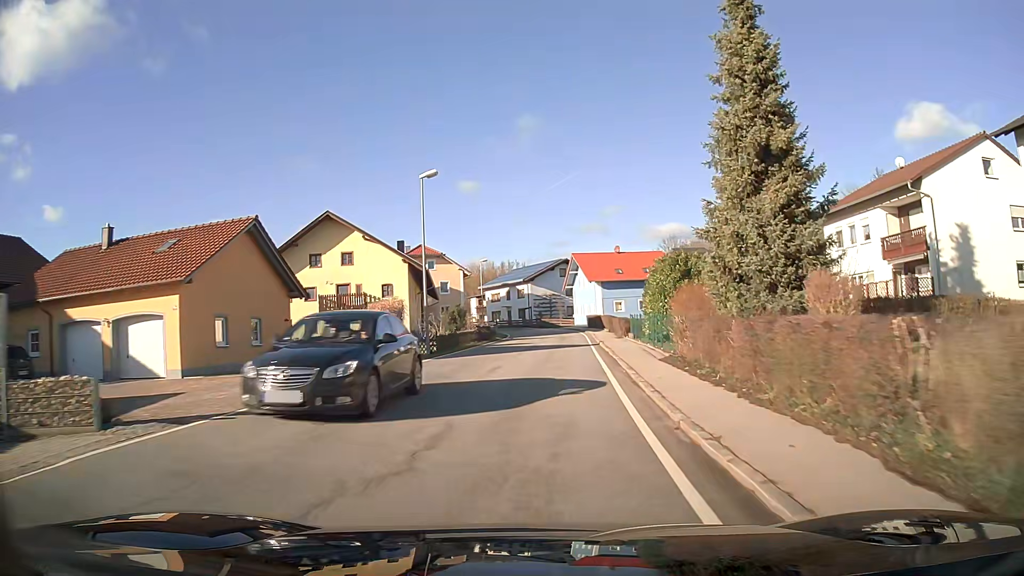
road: secondary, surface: asphalt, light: Day
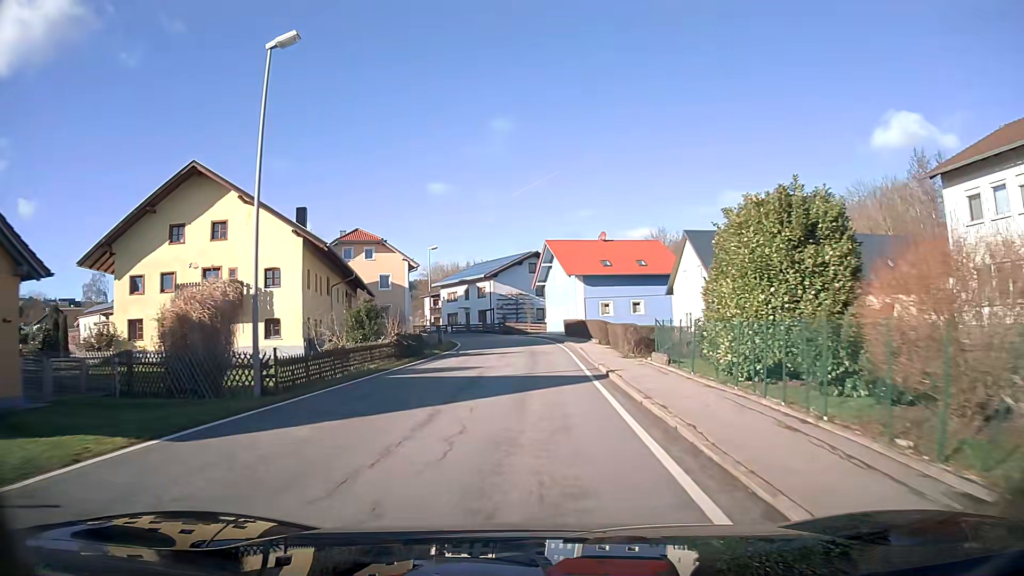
(+0.3, +15.9) m; +2°
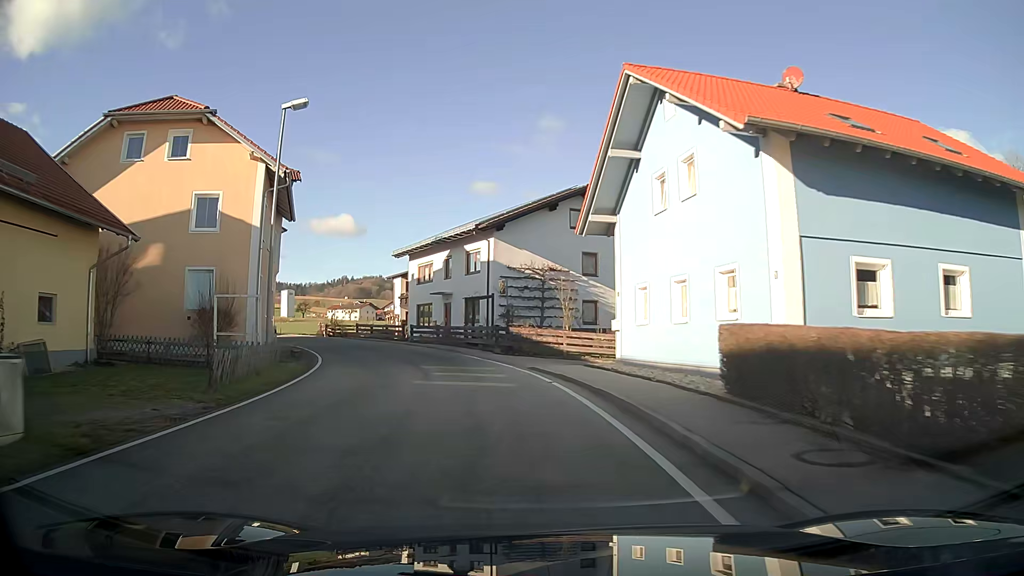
(-0.4, +39.8) m; -5°
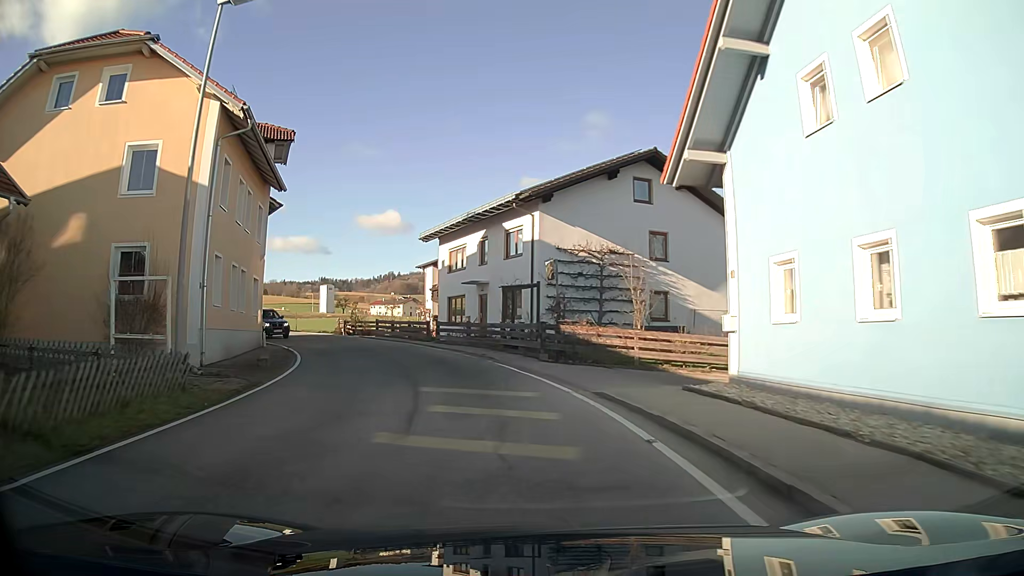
(-0.3, +7.8) m; -4°
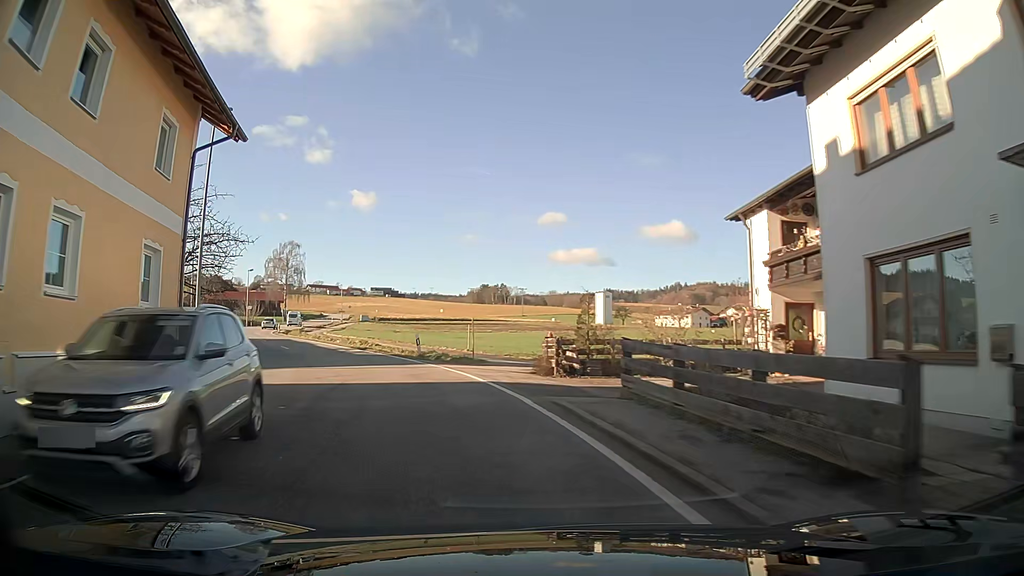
(-5.5, +27.8) m; -25°
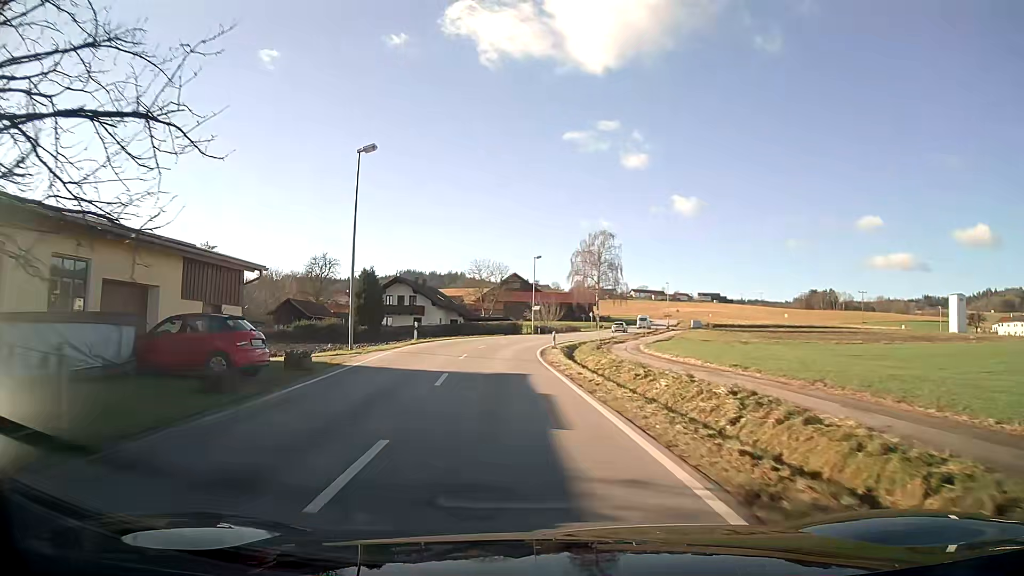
(-7.0, +27.2) m; -25°
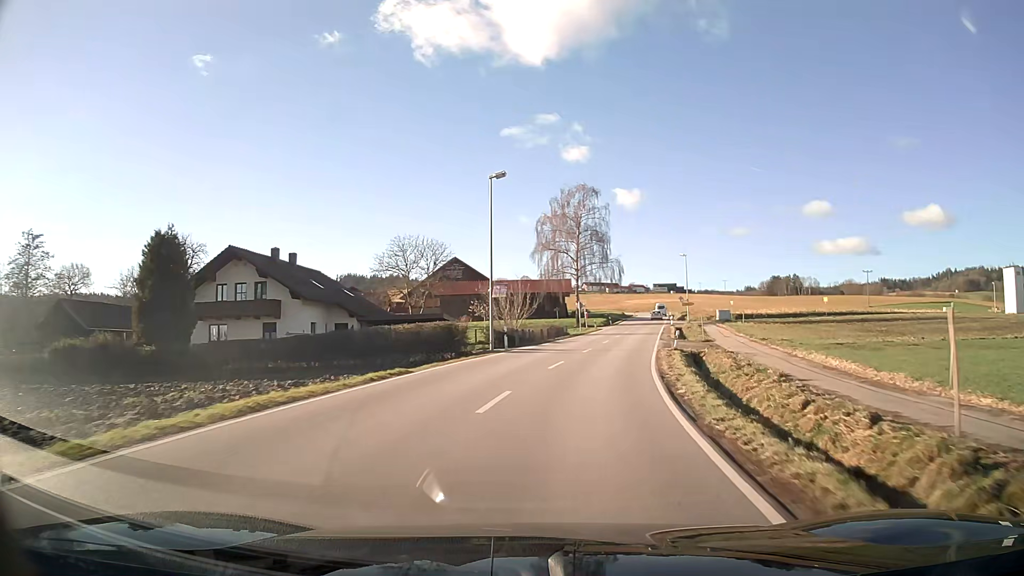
(+0.4, +40.3) m; +7°
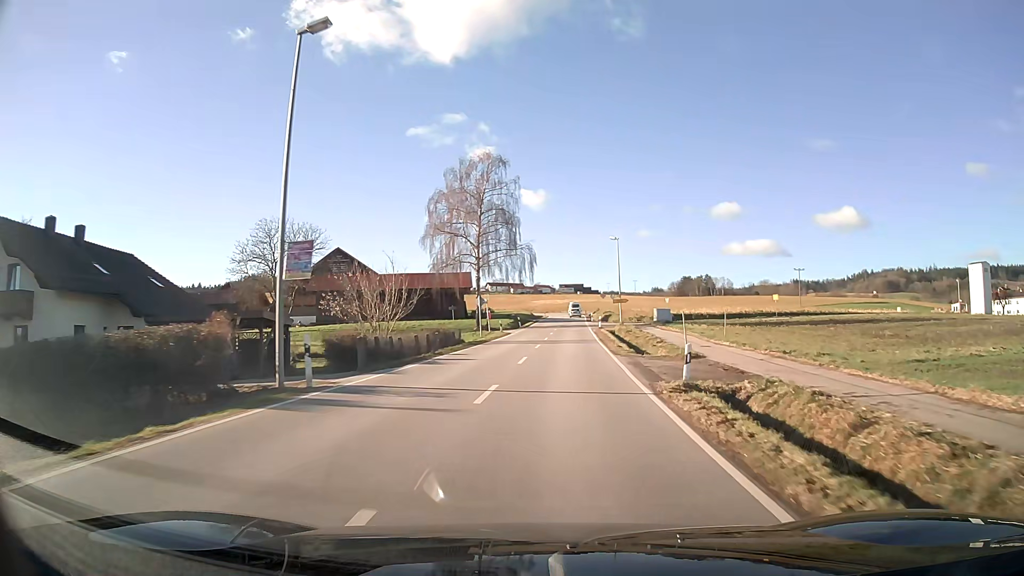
(+1.1, +17.0) m; +7°
